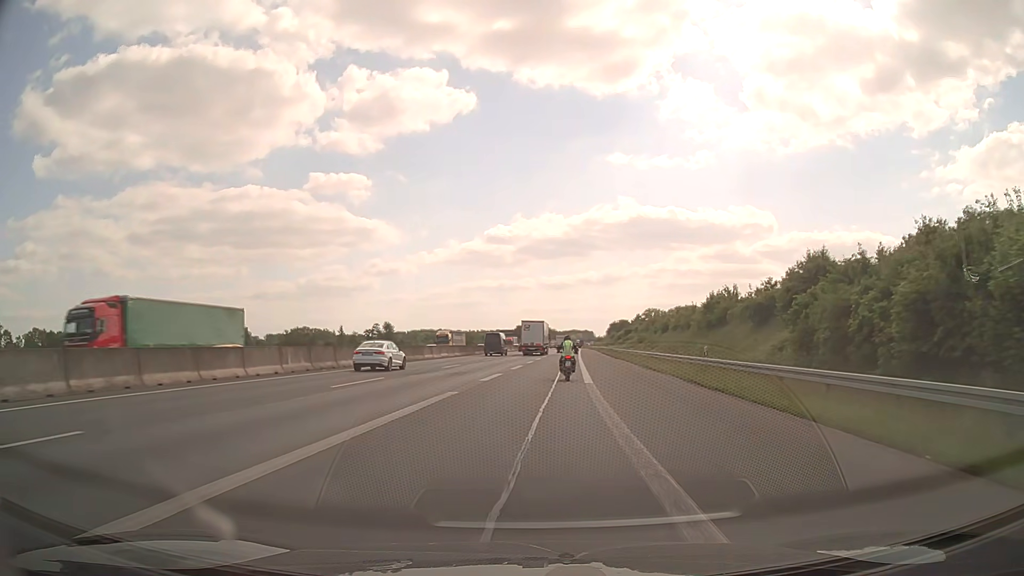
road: motorway_link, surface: asphalt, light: Day
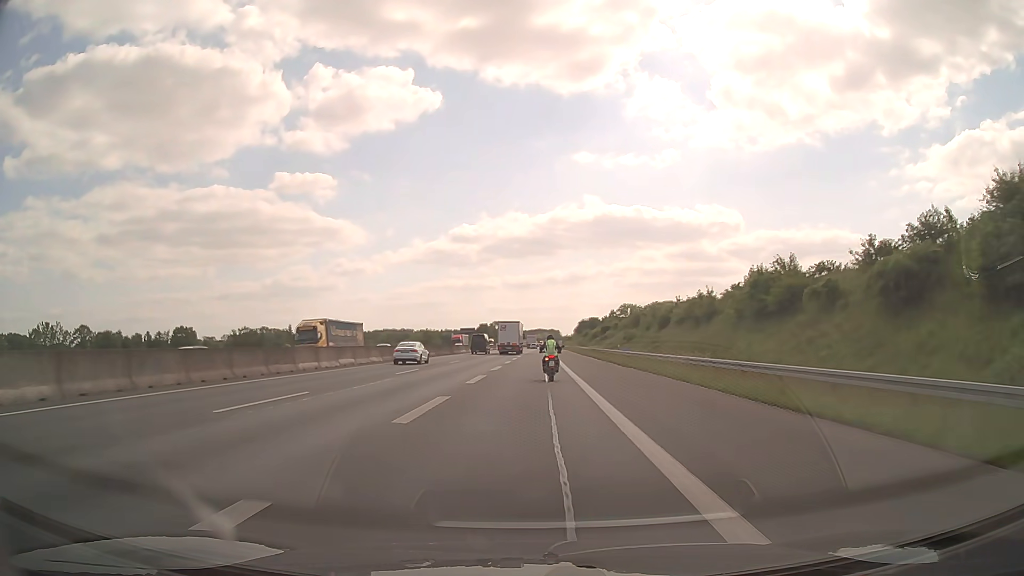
(+0.7, +25.0) m; +3°
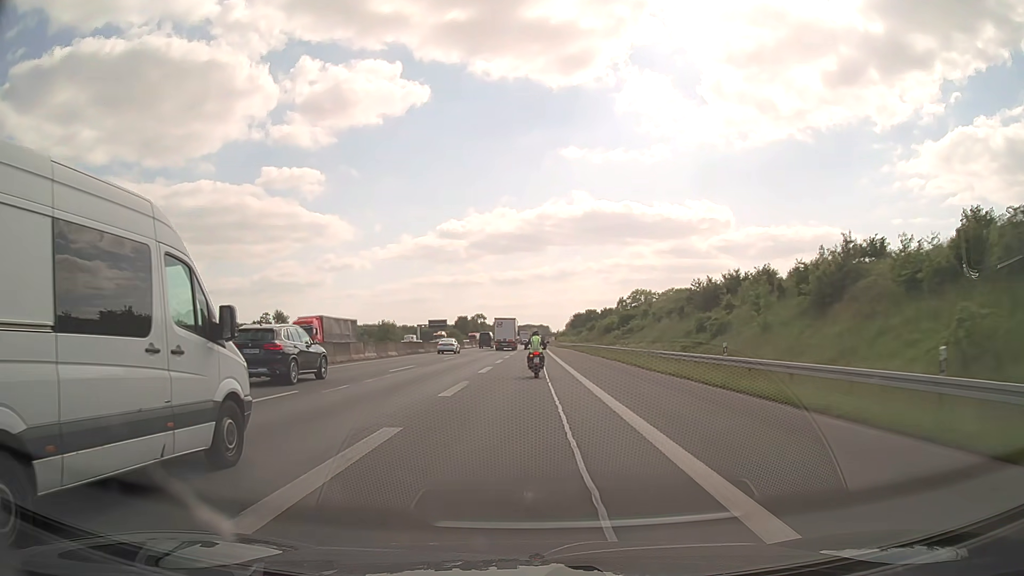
(+0.7, +53.4) m; +1°
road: motorway
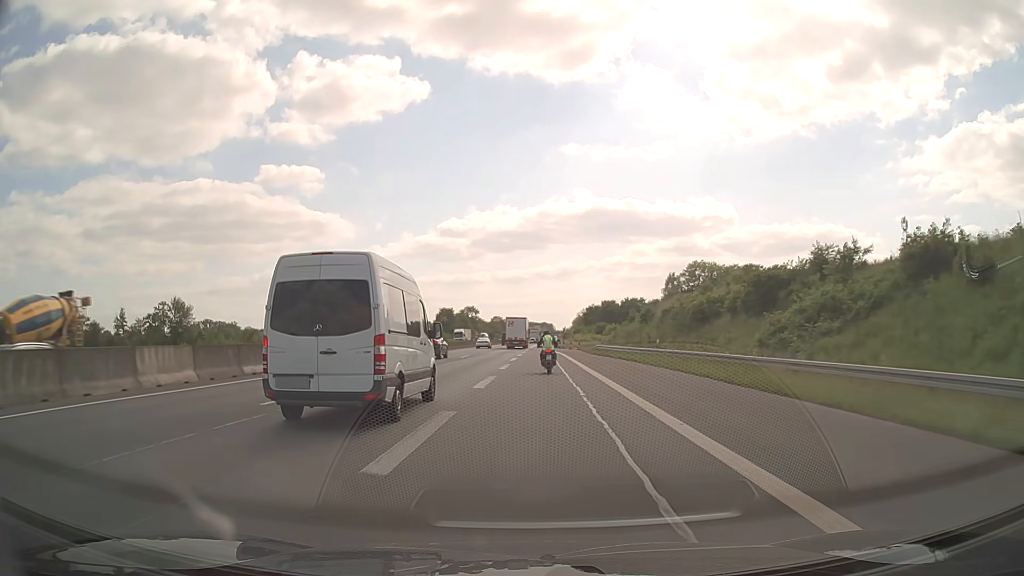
(0.0, +67.0) m; 0°
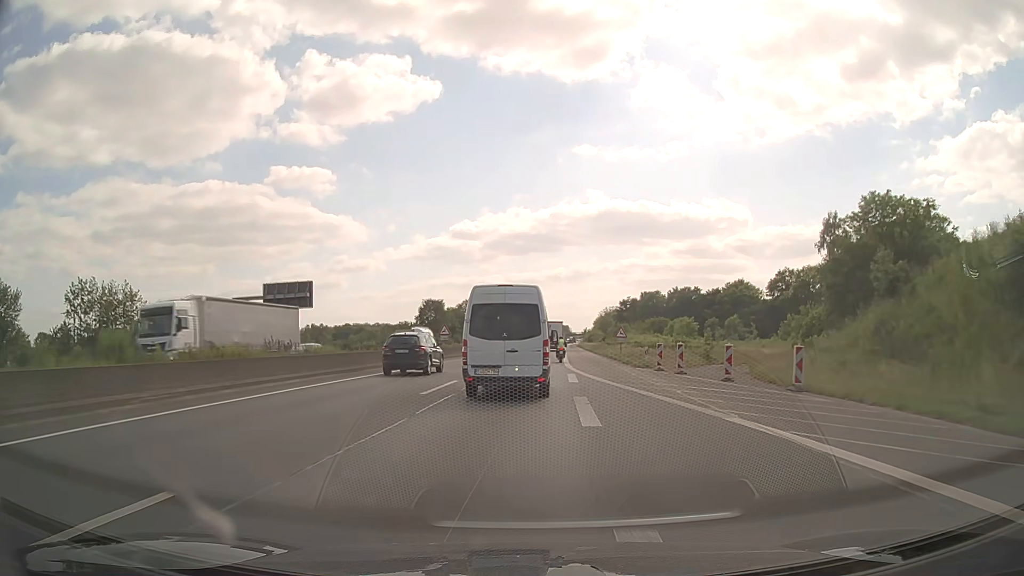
(-1.0, +65.5) m; -1°
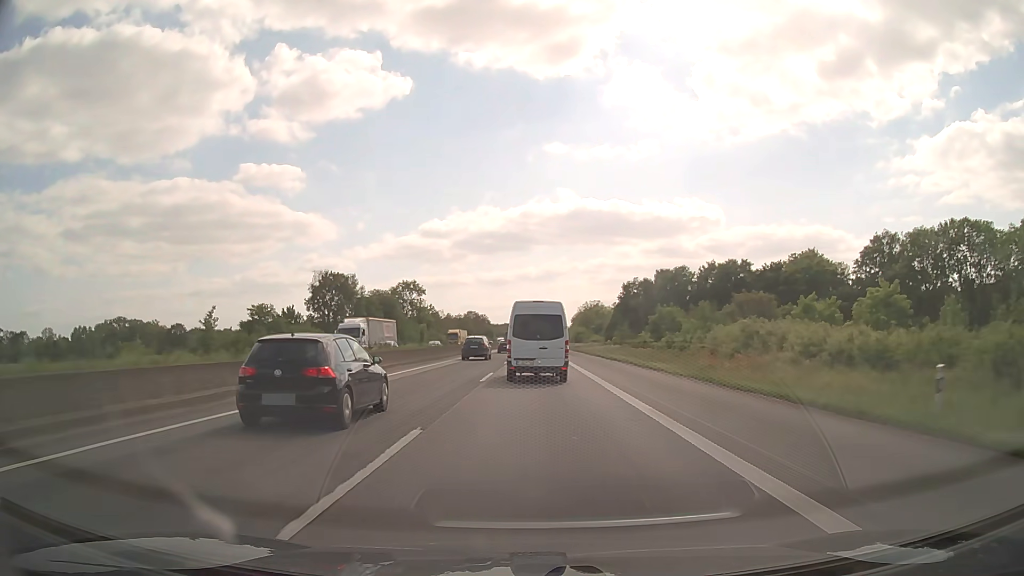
(+1.3, +67.8) m; +3°
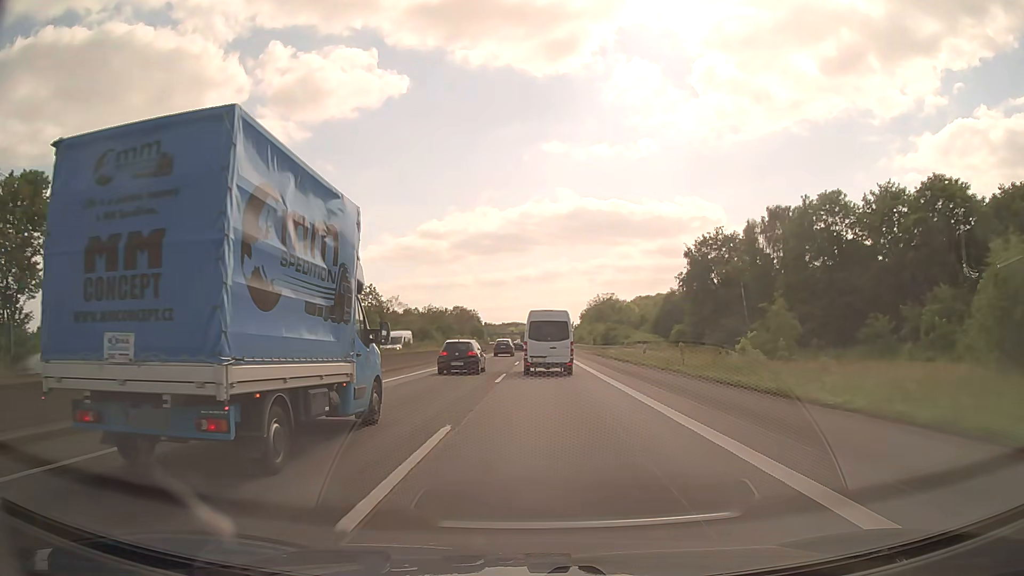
(+0.4, +71.9) m; 0°
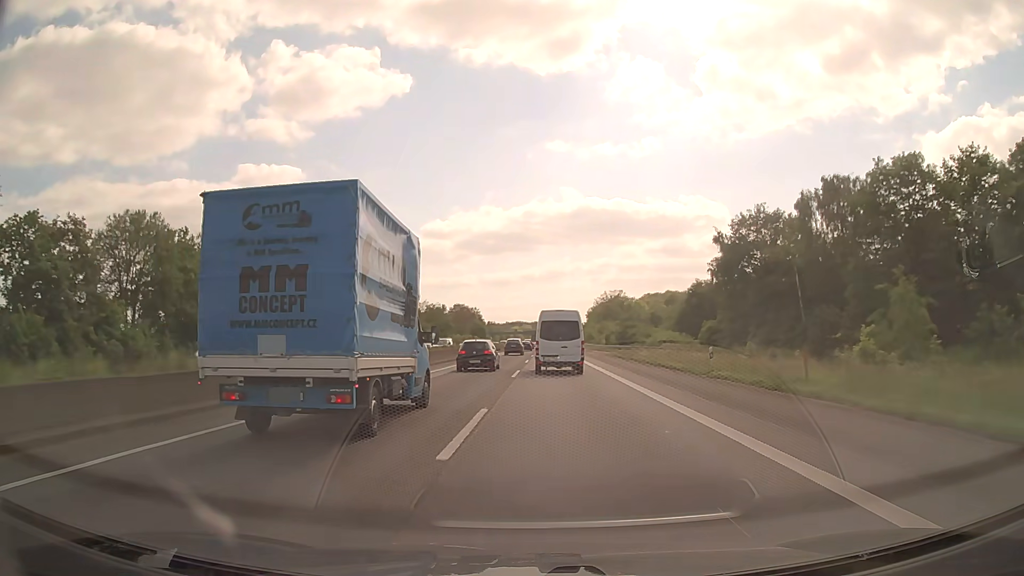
(0.0, +15.1) m; 0°
(0, +10) (0, +20) (0, +30) (0, +40) (-1, +50) (-1, +60) (-1, +70) (-1, +80) (-1, +90) (0, +100) m
